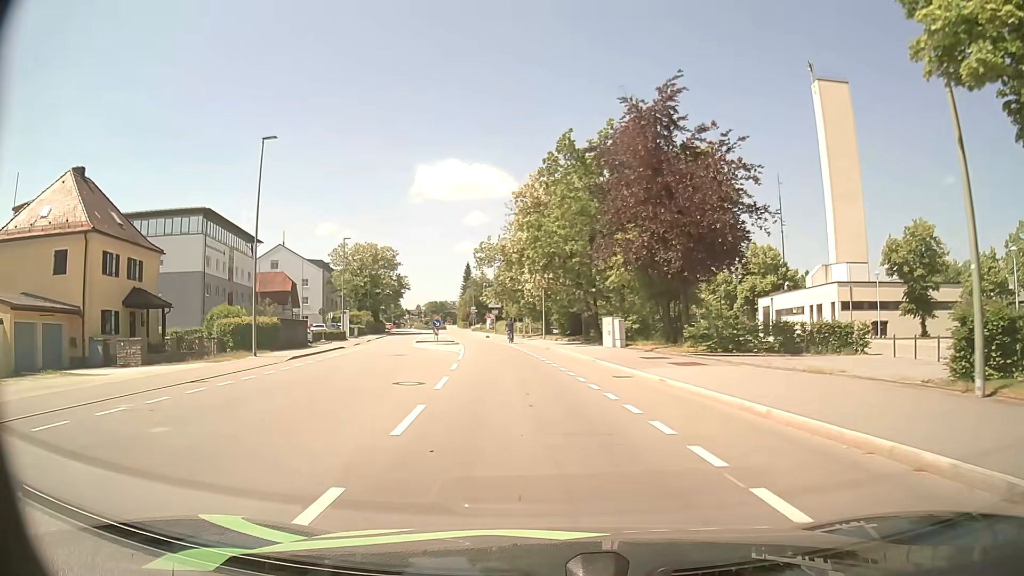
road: tertiary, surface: asphalt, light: Day
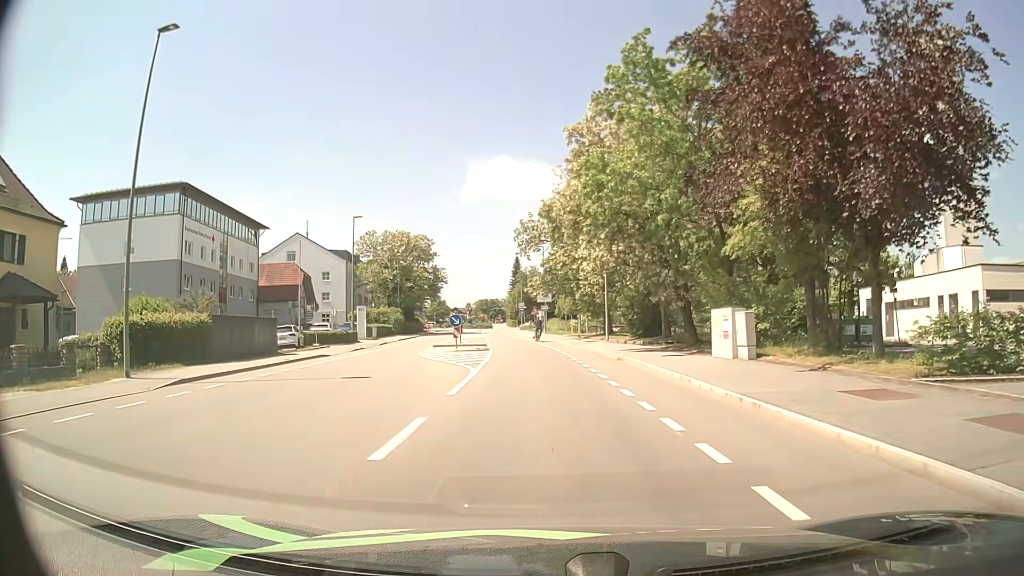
(-0.7, +14.0) m; -5°
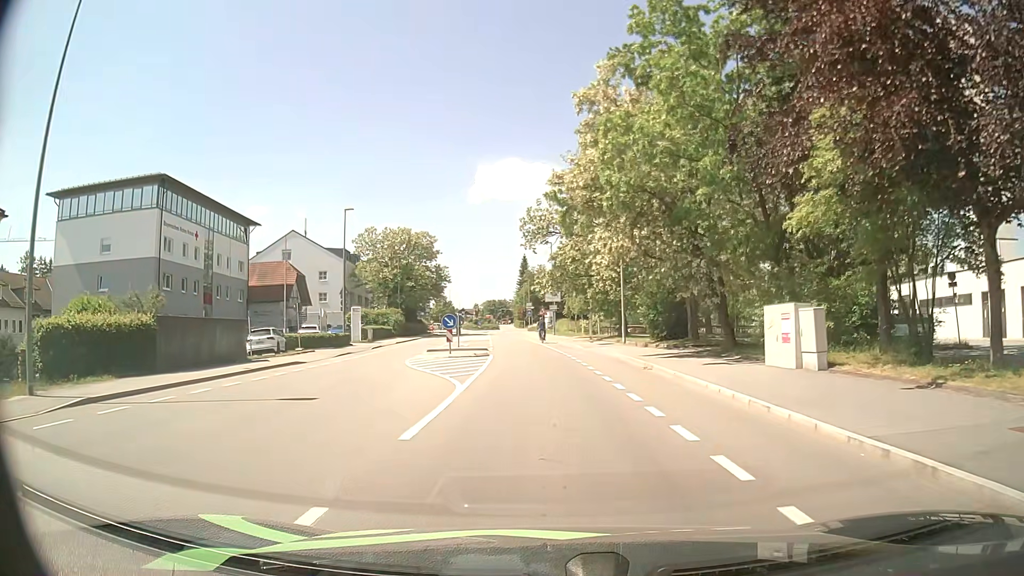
(0.0, +4.7) m; 0°
